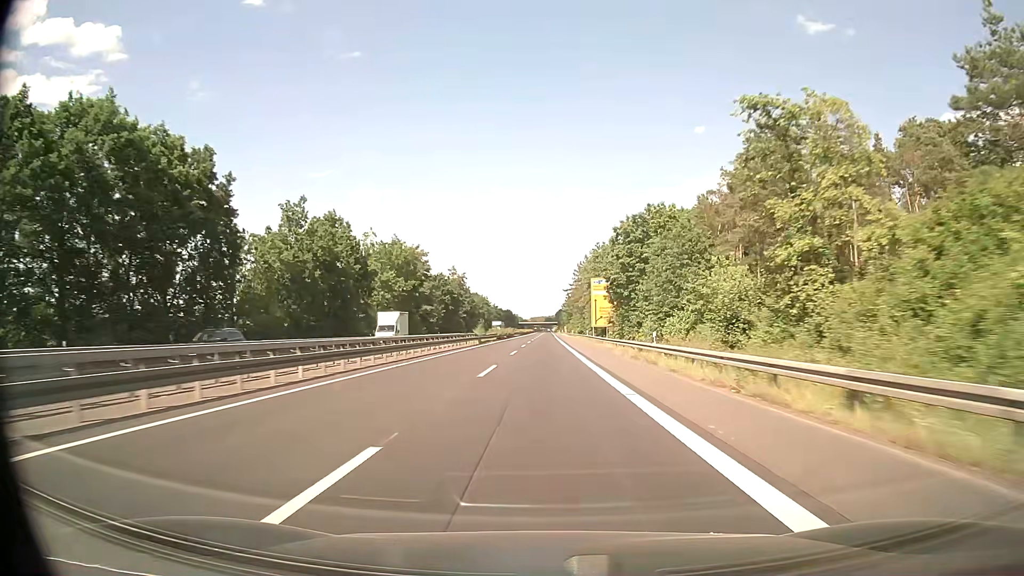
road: trunk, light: Day
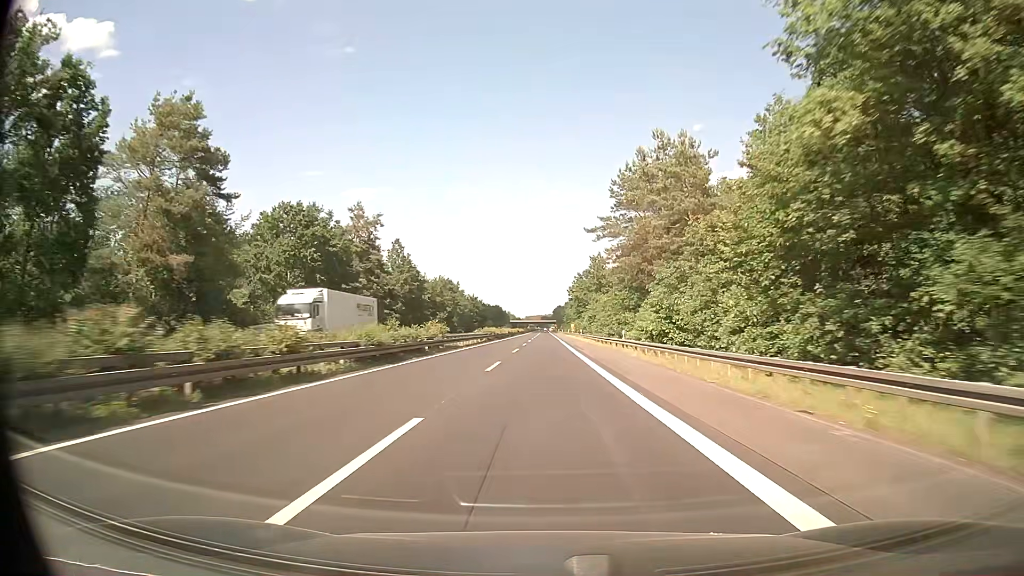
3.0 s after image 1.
(+0.6, +87.1) m; +1°
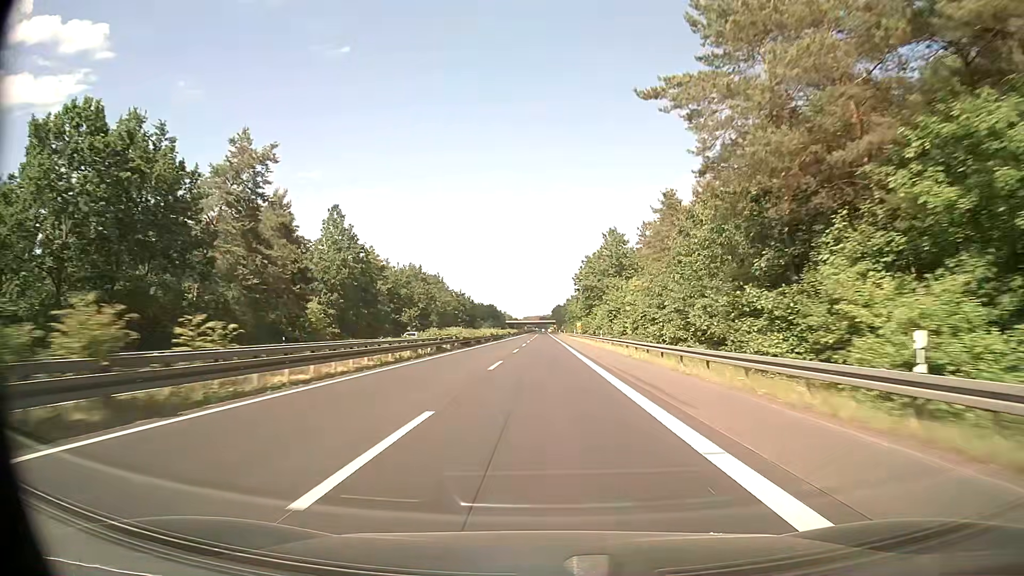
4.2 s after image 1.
(0.0, +34.9) m; 0°
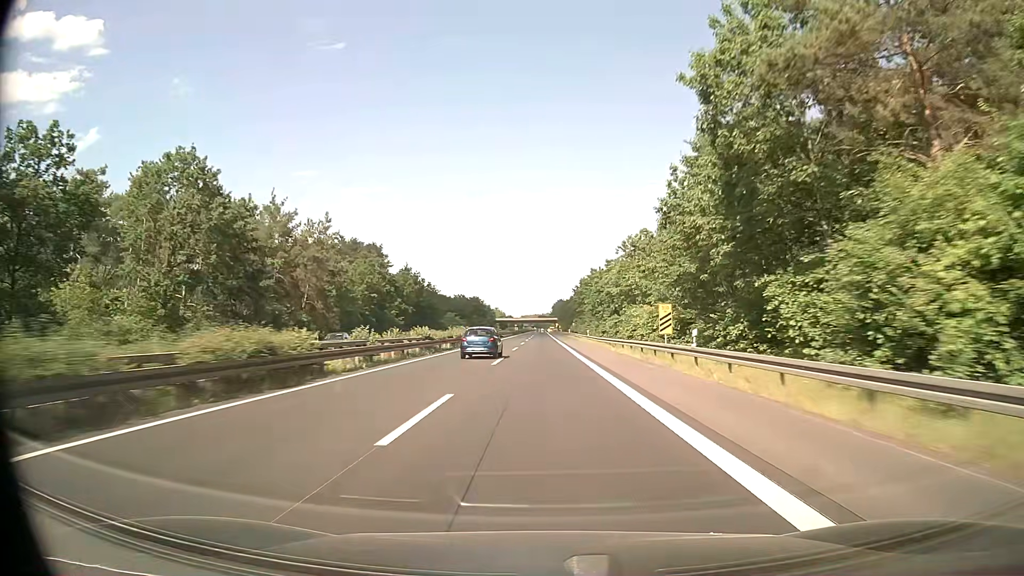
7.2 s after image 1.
(+0.2, +87.2) m; 0°
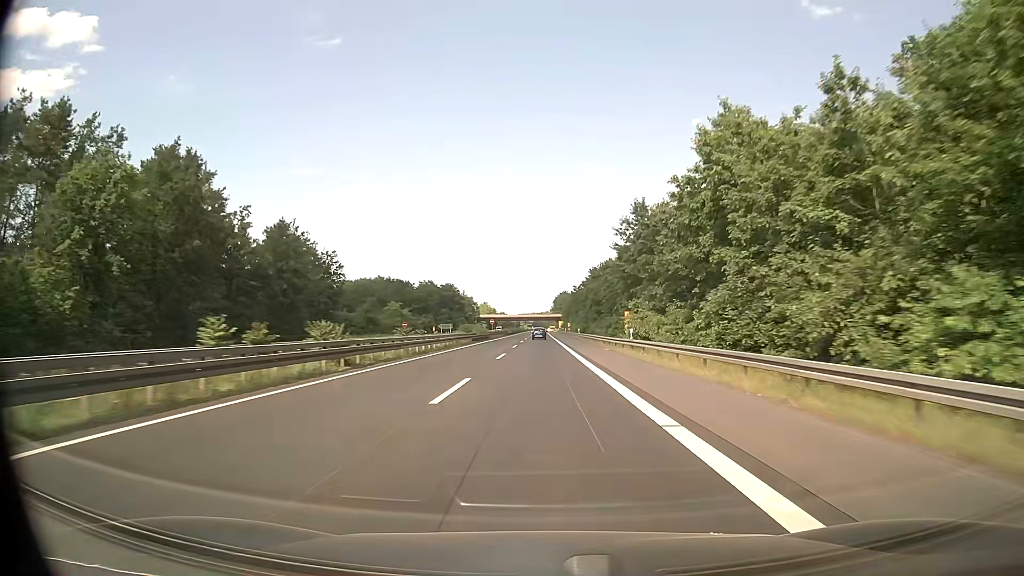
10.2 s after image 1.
(-0.1, +85.7) m; 0°
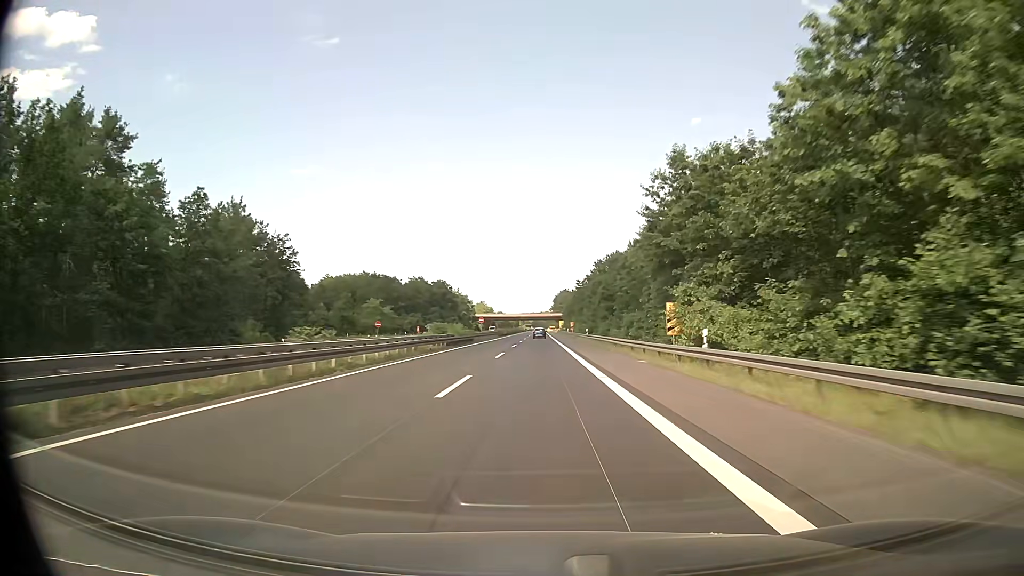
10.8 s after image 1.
(0.0, +16.8) m; 0°
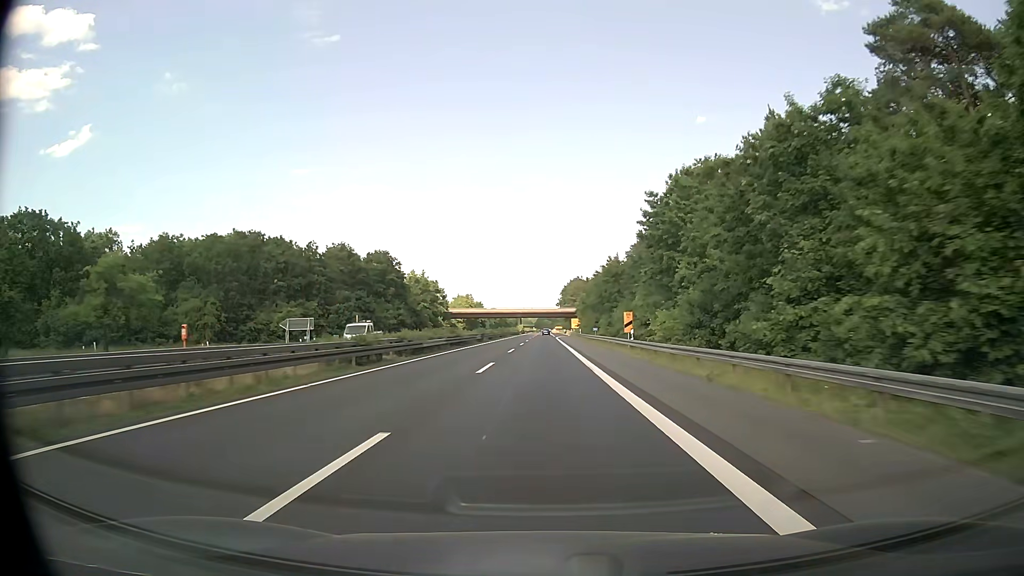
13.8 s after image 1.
(-0.3, +82.3) m; 0°
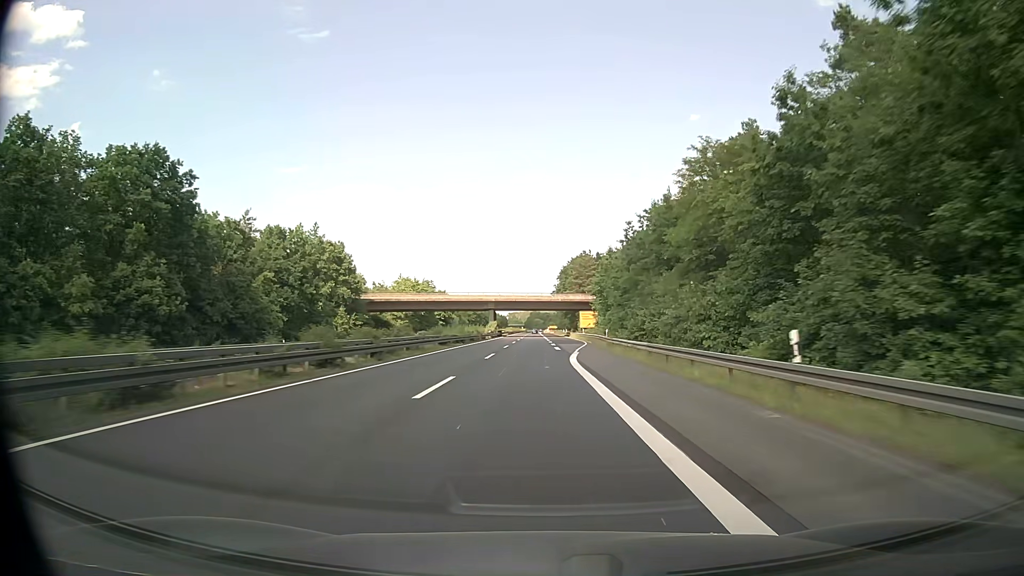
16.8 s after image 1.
(+0.6, +79.5) m; +1°
(0, +10) (0, +20) (0, +30) (0, +40) (+1, +50) (+1, +60) (+1, +70) (+2, +80) (+2, +90) (+2, +100) m
